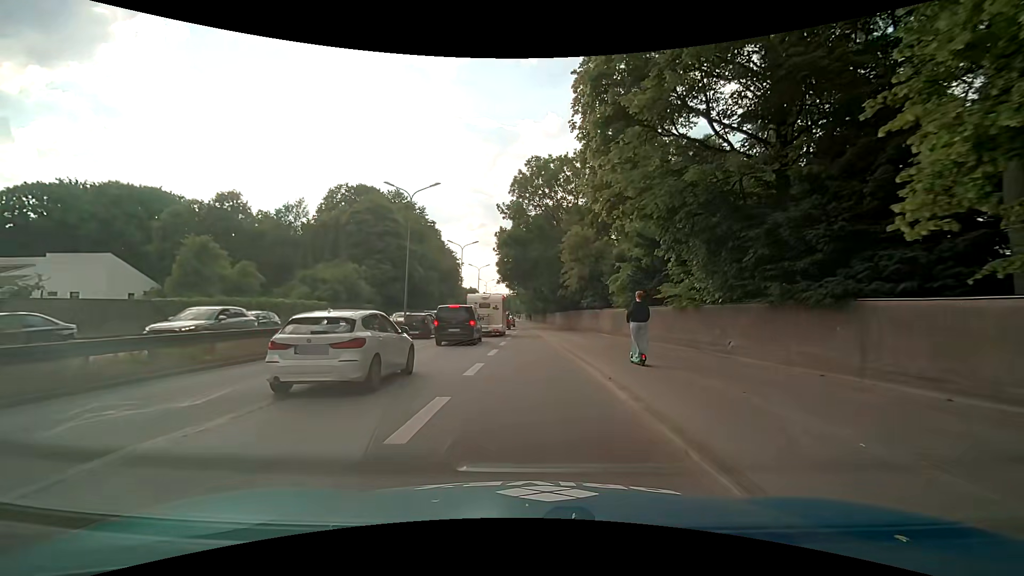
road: trunk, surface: asphalt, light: Day
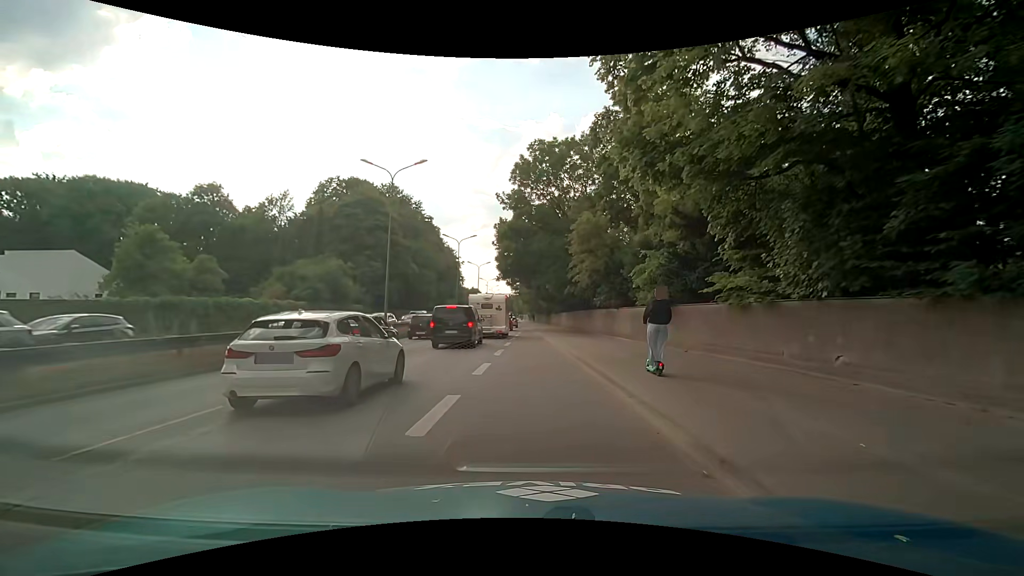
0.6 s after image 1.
(-0.1, +5.5) m; -1°
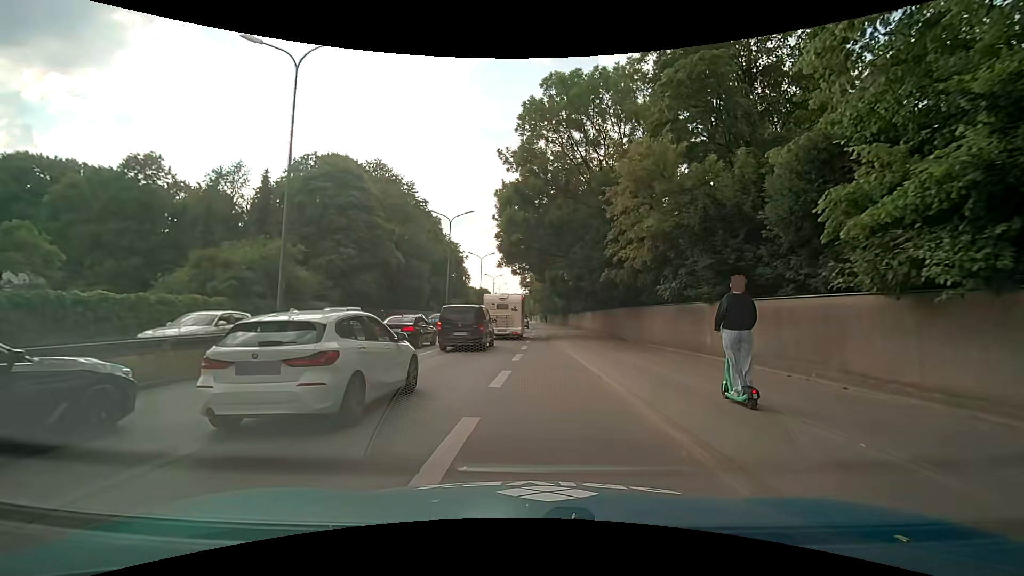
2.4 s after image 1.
(-0.1, +13.7) m; -1°
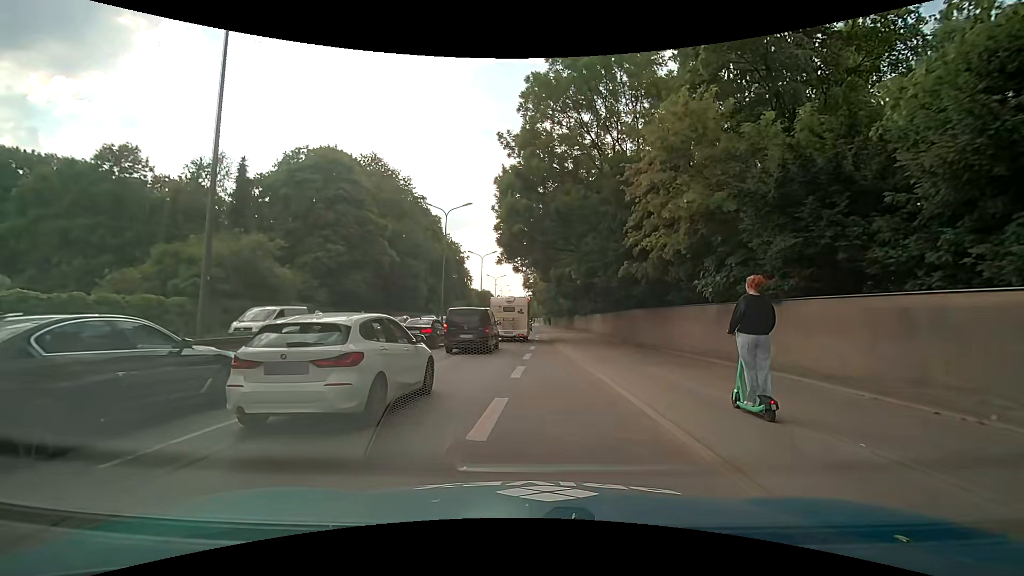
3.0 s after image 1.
(0.0, +4.0) m; +1°
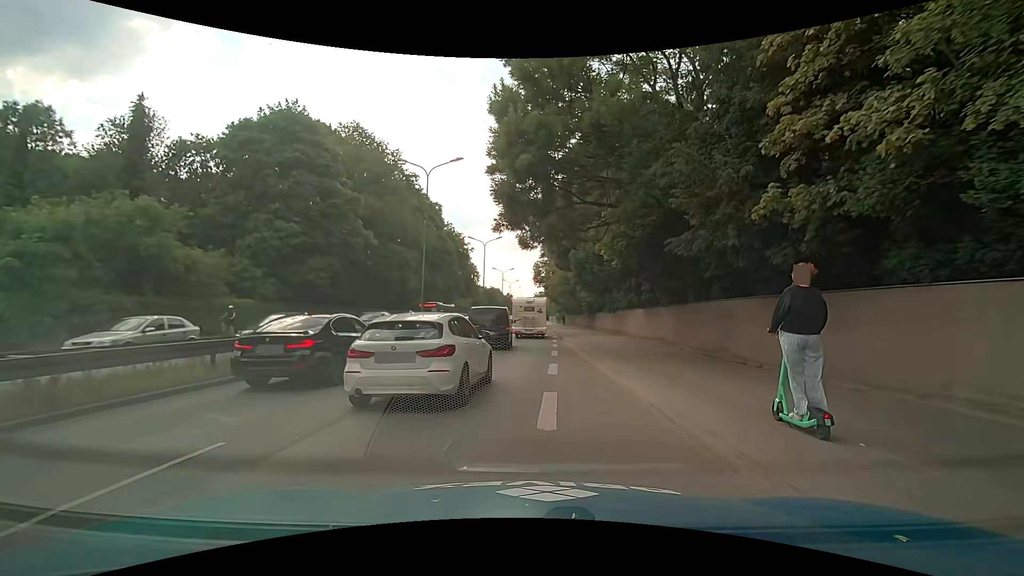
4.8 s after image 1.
(-0.3, +11.3) m; -3°
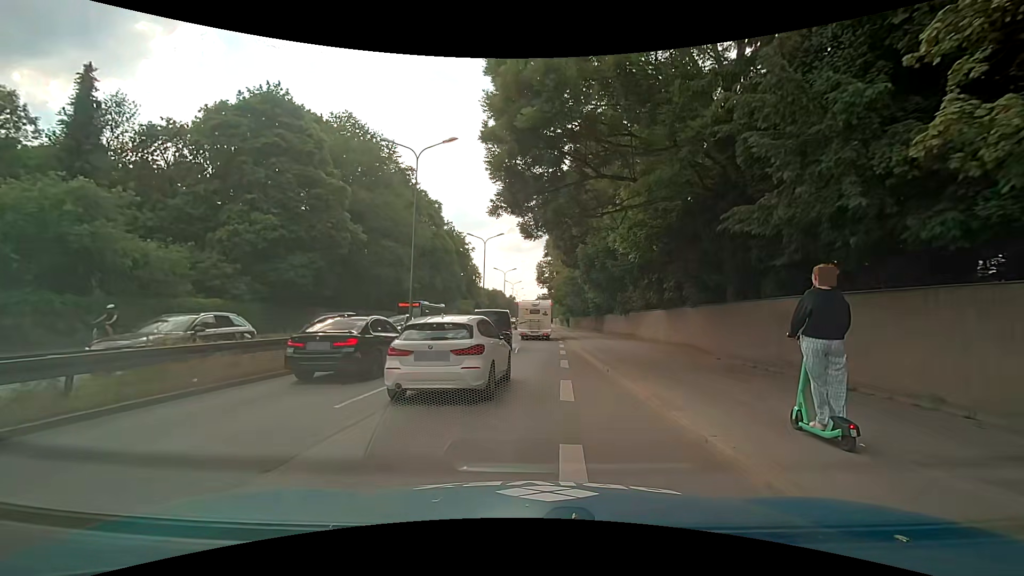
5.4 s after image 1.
(0.0, +3.7) m; +2°
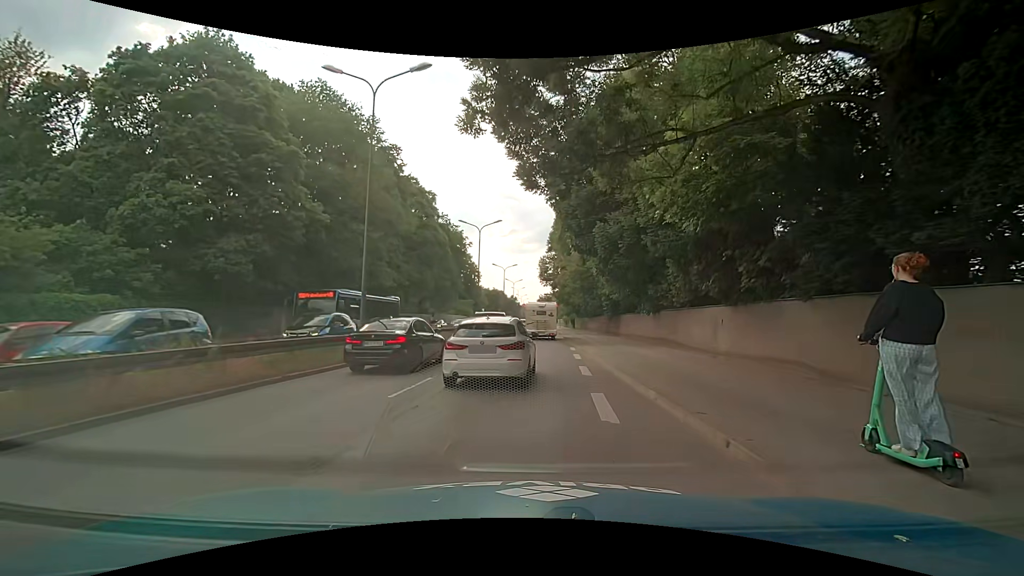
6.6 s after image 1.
(-0.2, +7.9) m; -1°
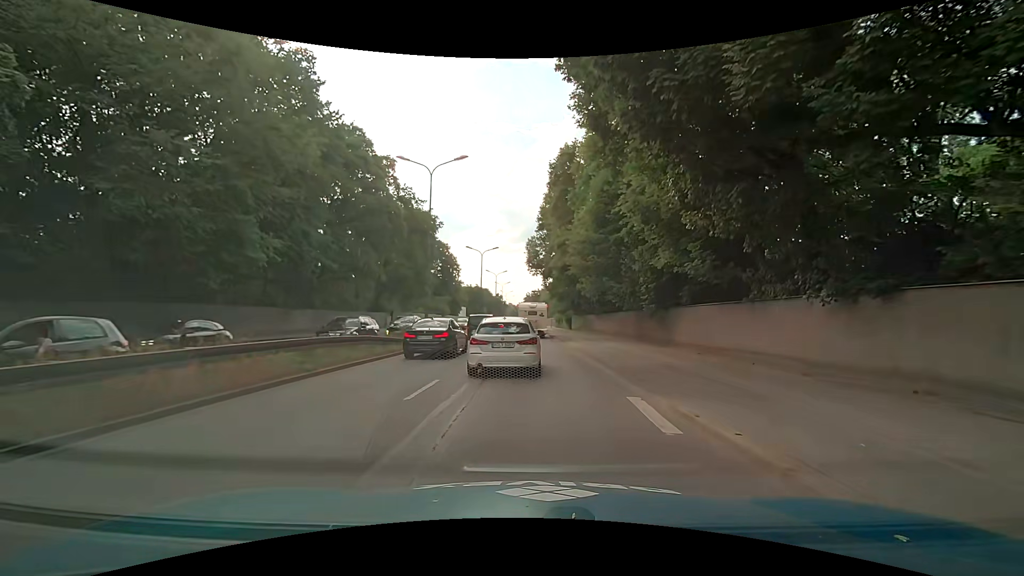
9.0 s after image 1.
(0.0, +18.6) m; +2°
(0, +10) (0, +20) (0, +30) (0, +40) (0, +50) (0, +60) (-1, +70) (-1, +80) (-1, +90) (-1, +100) m
